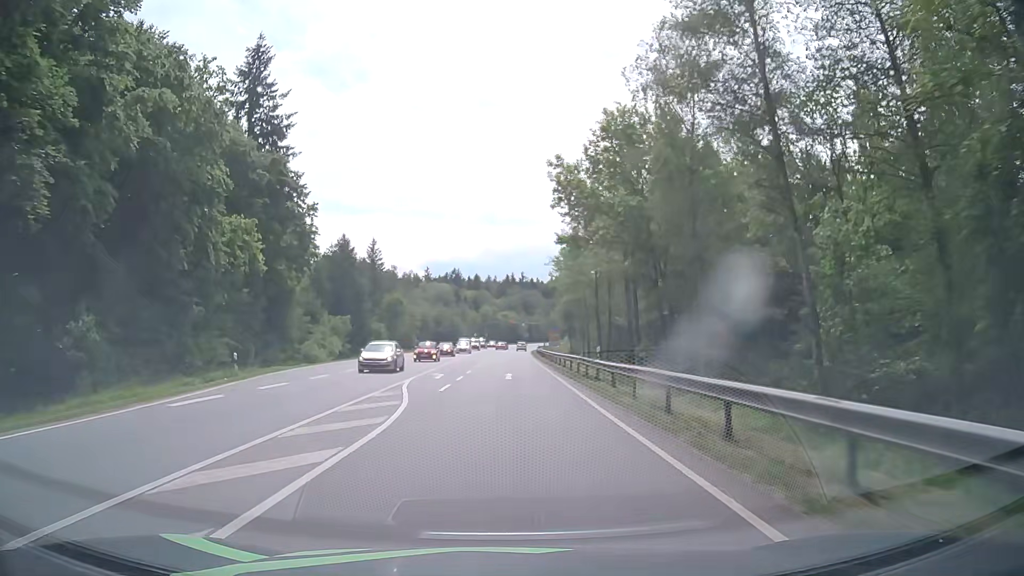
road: secondary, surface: asphalt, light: Day
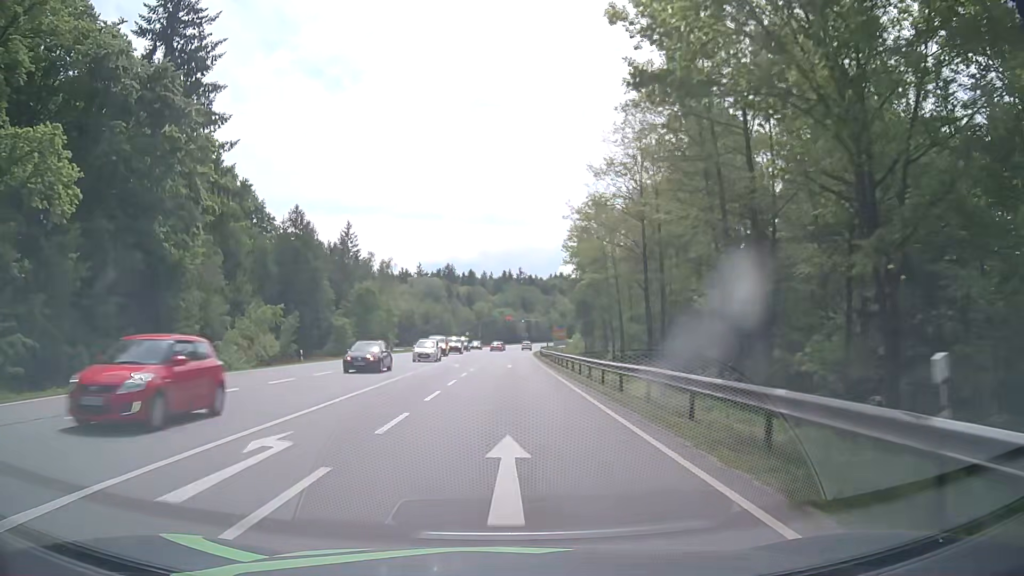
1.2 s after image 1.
(+0.2, +21.6) m; +1°
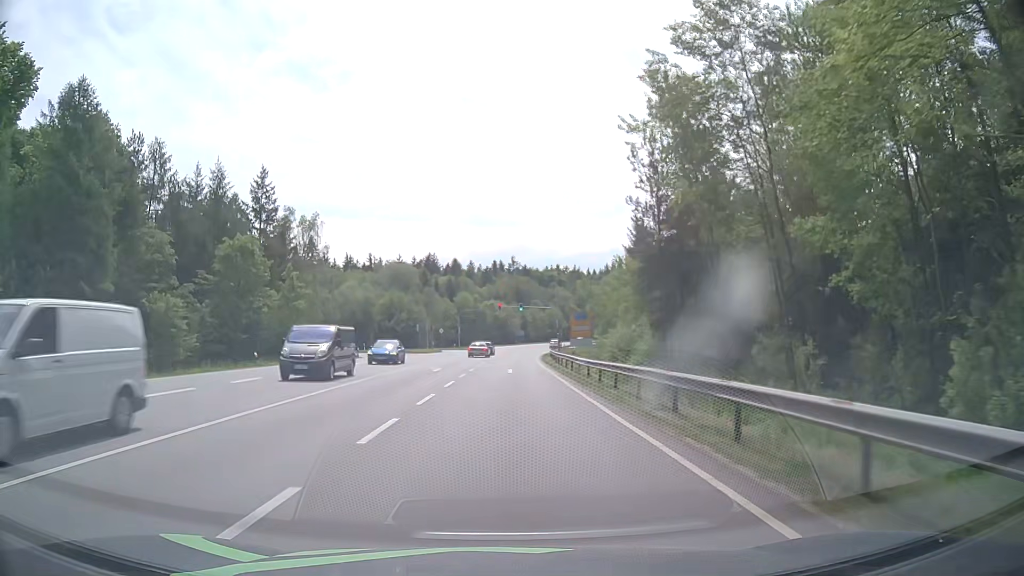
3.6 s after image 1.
(-0.3, +43.0) m; 0°
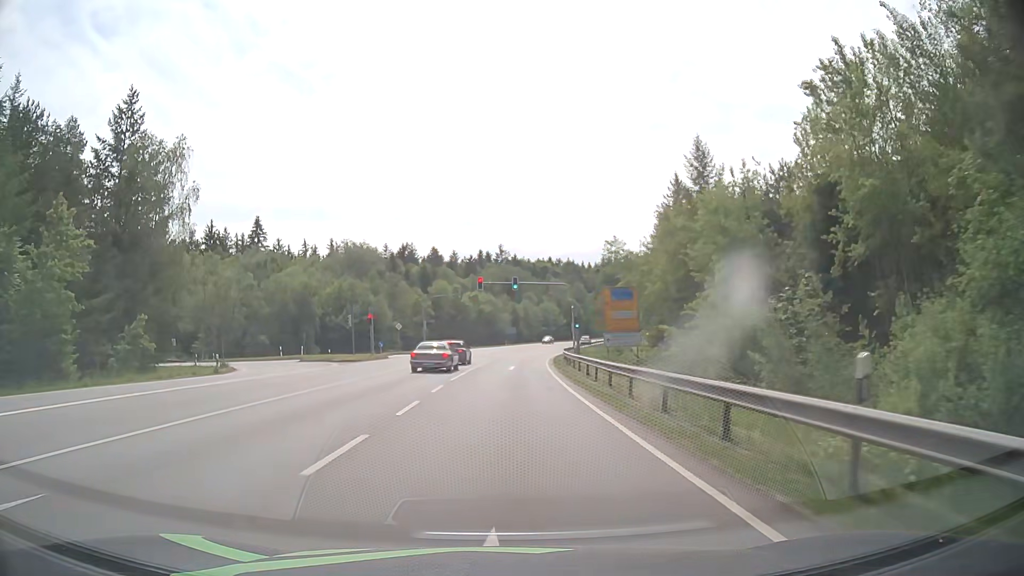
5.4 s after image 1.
(+0.2, +32.2) m; +1°
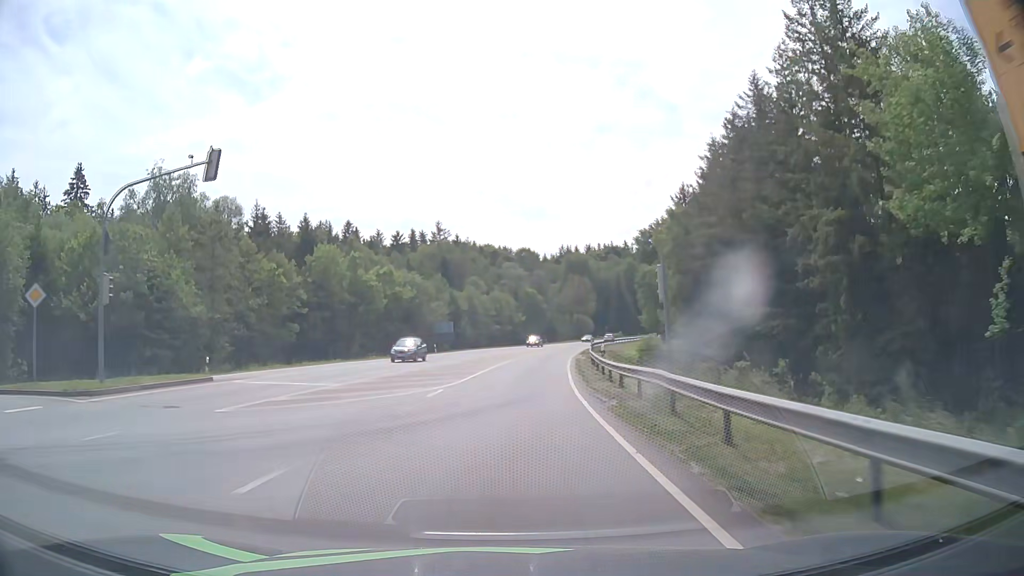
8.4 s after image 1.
(+1.8, +53.6) m; +4°
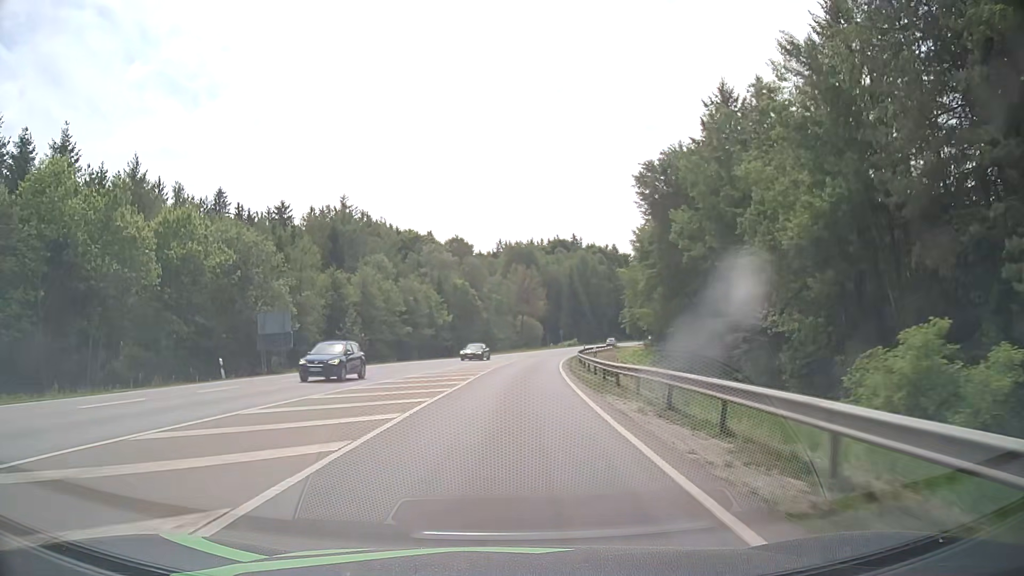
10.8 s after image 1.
(+2.4, +42.8) m; +6°
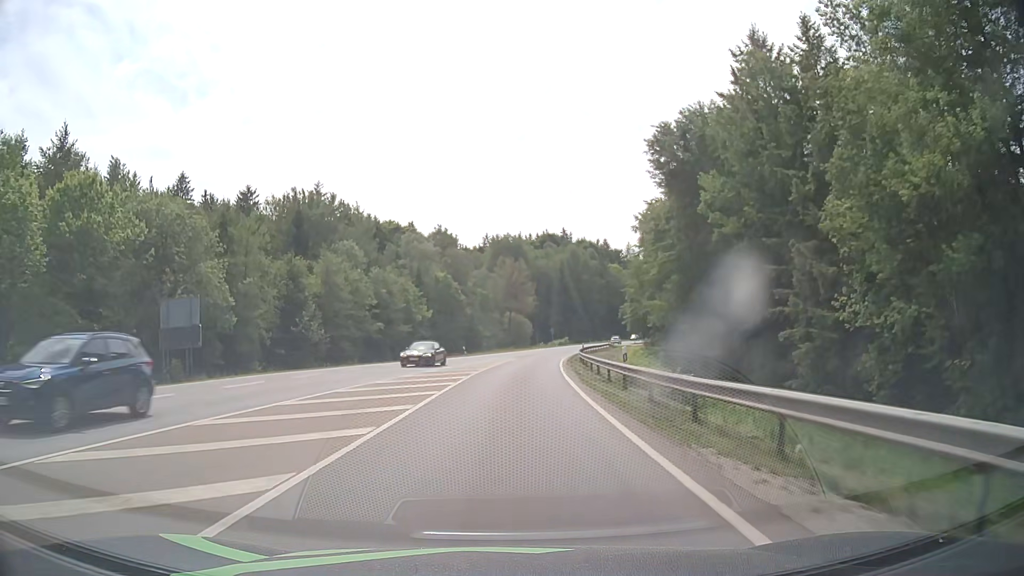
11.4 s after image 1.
(+0.1, +10.7) m; +1°
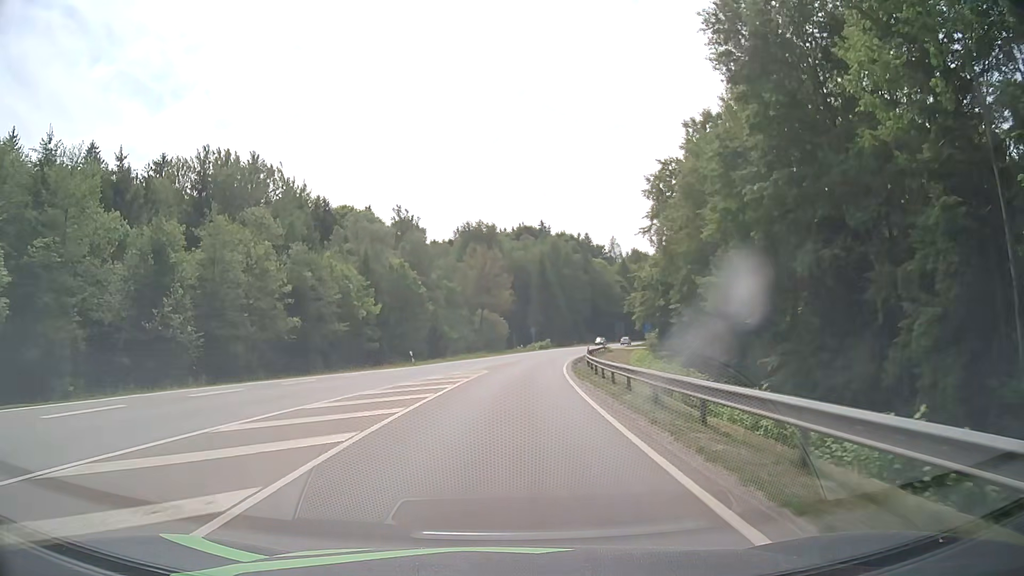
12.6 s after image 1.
(+0.4, +21.4) m; +2°
(0, +10) (0, +20) (+1, +30) (+2, +40) (+3, +50) (+4, +60) (+5, +70) (+7, +80) (+9, +89) (+11, +99) m
